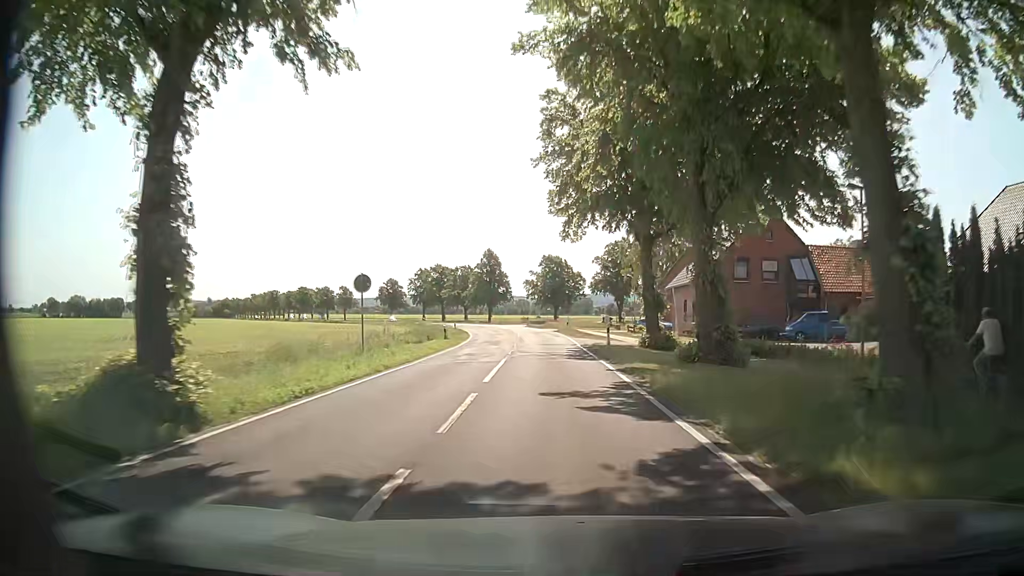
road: secondary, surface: asphalt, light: Day
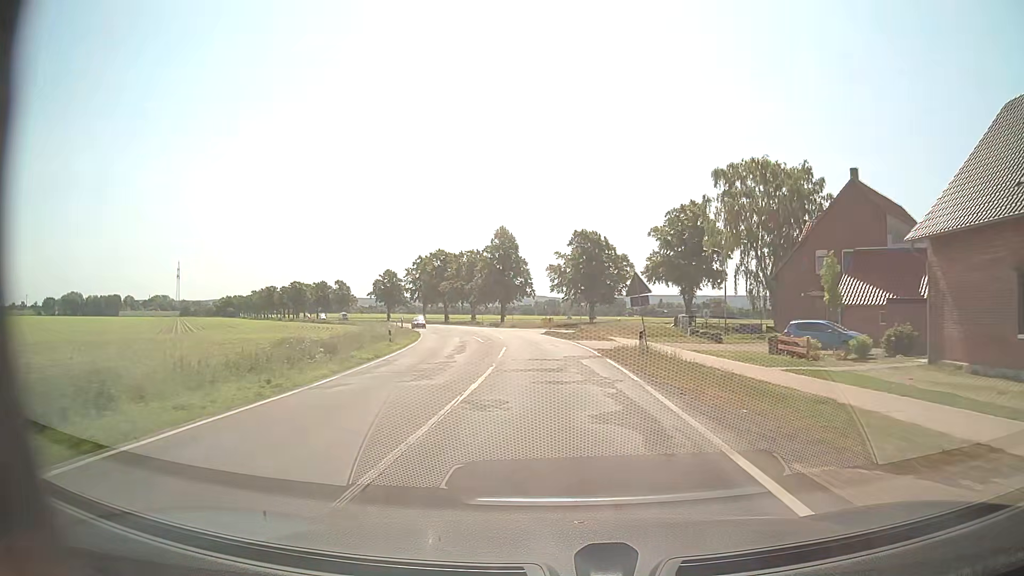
(-0.8, +38.4) m; -3°
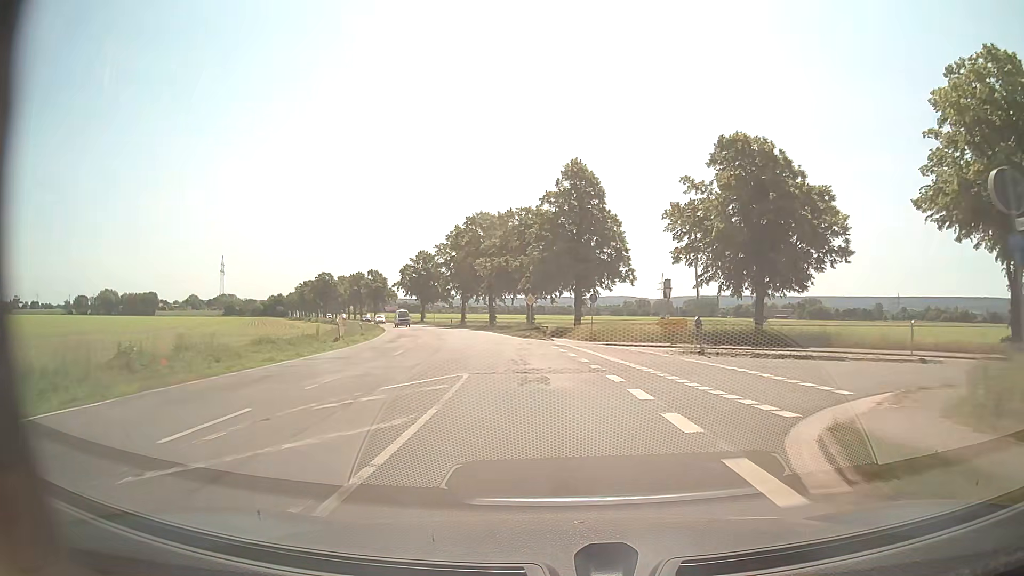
(-2.5, +49.7) m; -7°
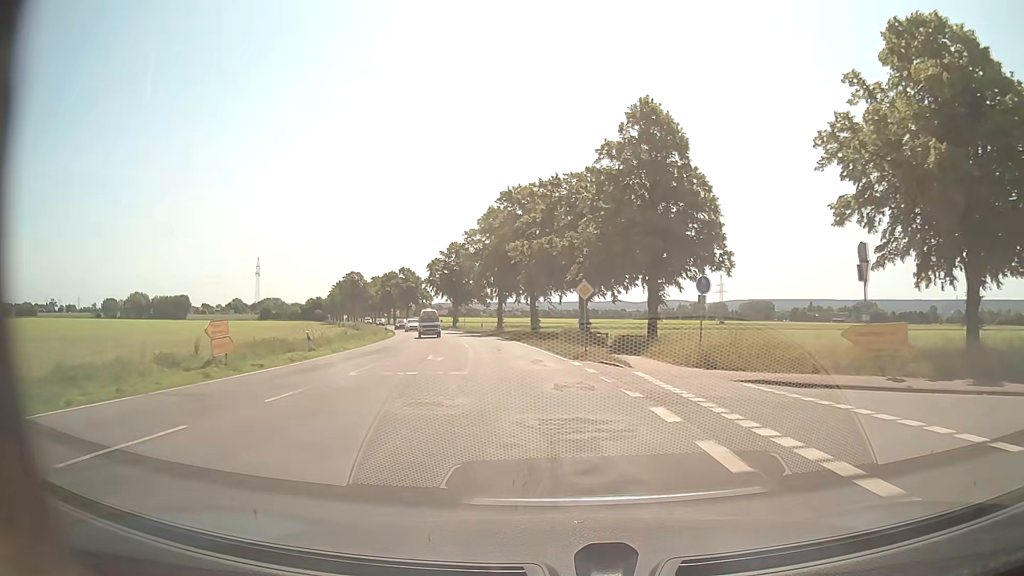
(-0.8, +19.8) m; -4°
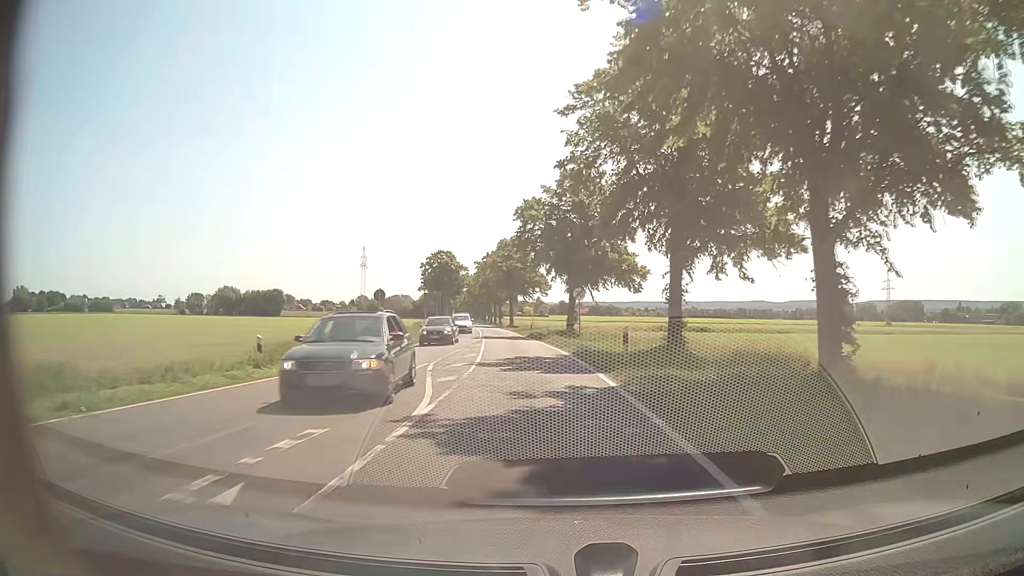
(-5.4, +50.2) m; -12°
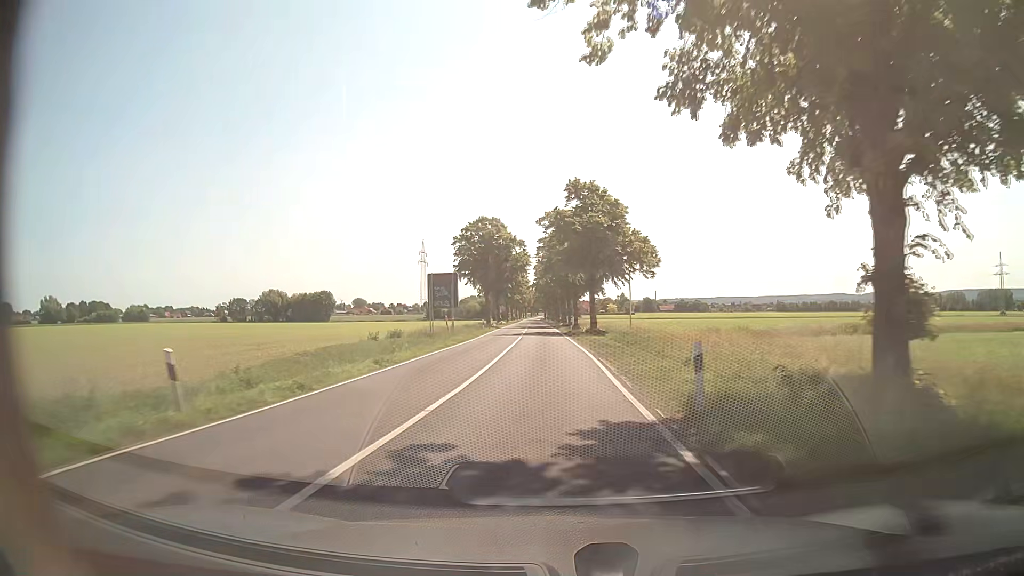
(-2.7, +42.3) m; -7°
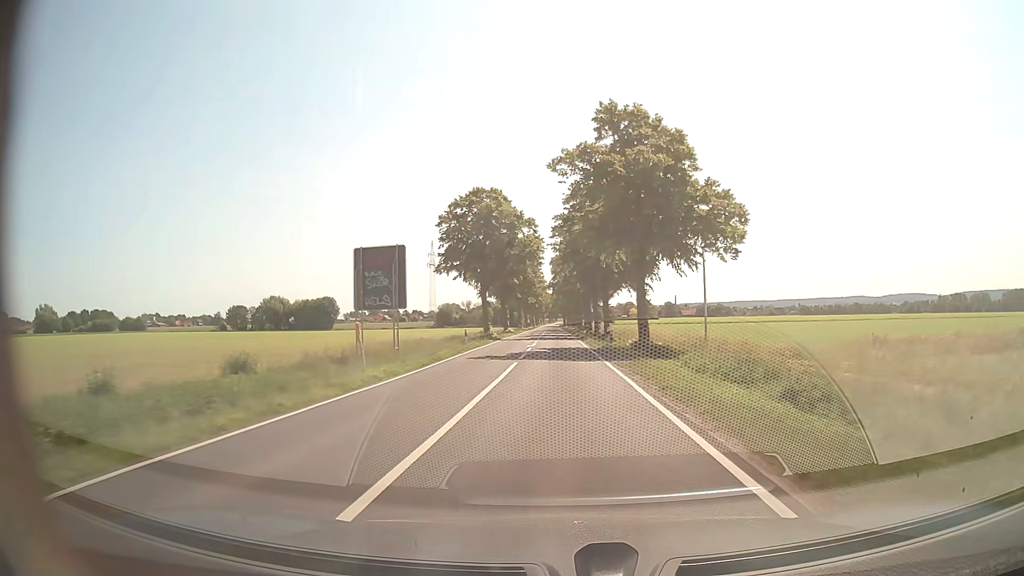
(-0.4, +21.9) m; -2°
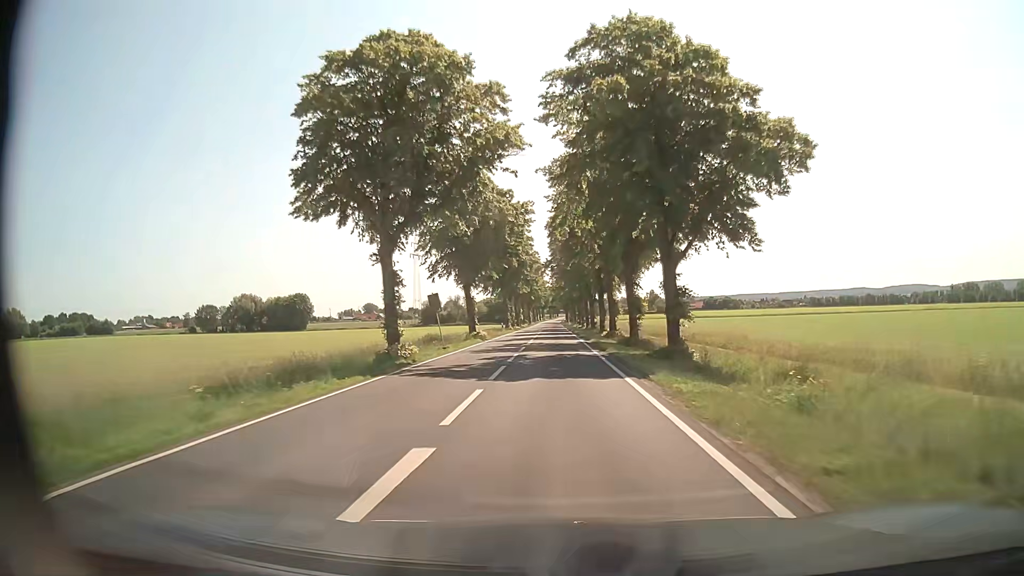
(0.0, +33.8) m; -1°
(0, +10) (0, +20) (0, +30) (0, +40) (0, +50) (0, +60) (0, +70) (0, +80) (0, +90) (0, +100) m
